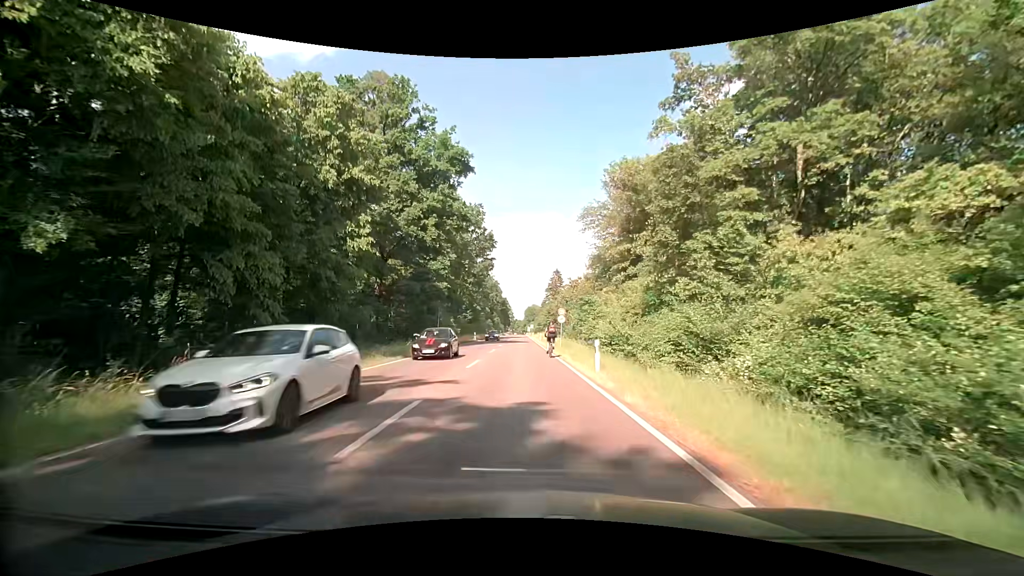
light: Day
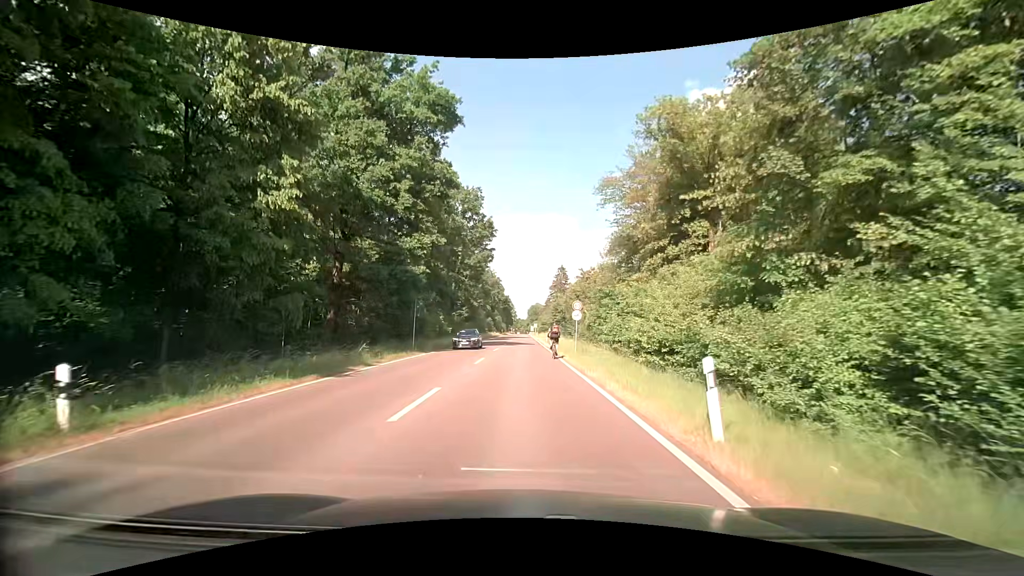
(0.0, +10.1) m; 0°
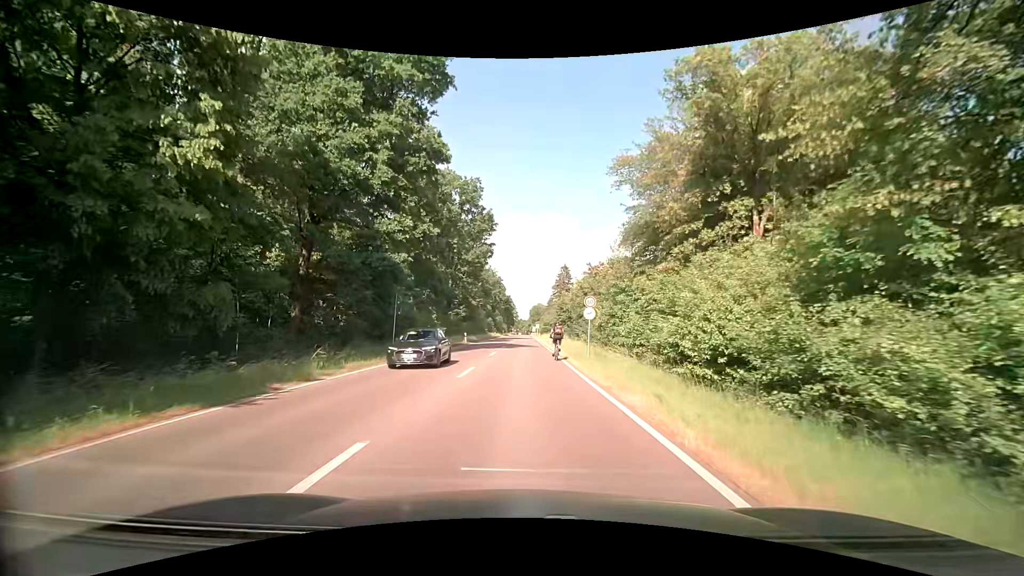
(-0.1, +5.4) m; -1°
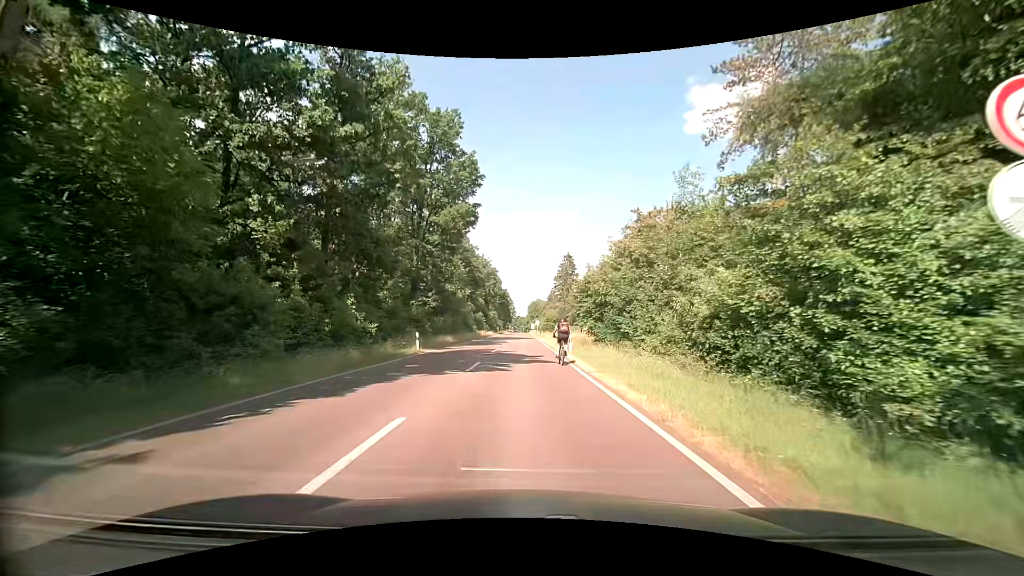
(-0.1, +22.8) m; 0°
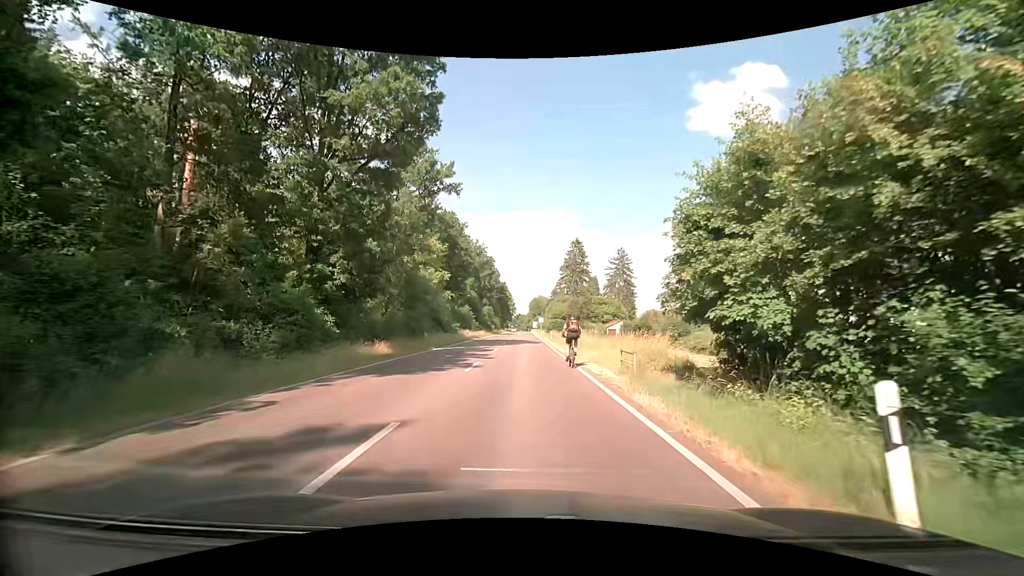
(0.0, +24.6) m; 0°
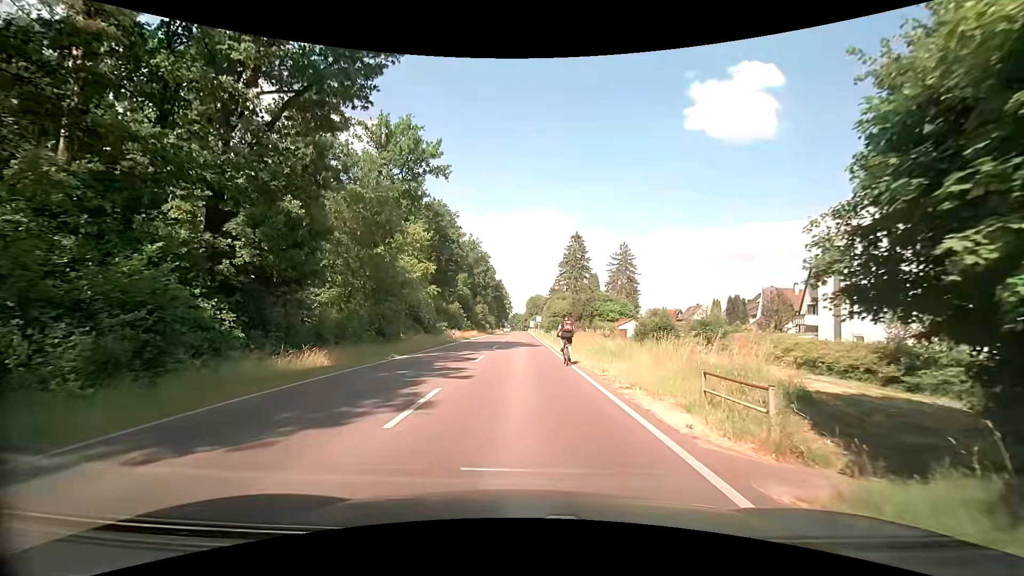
(0.0, +8.1) m; +1°
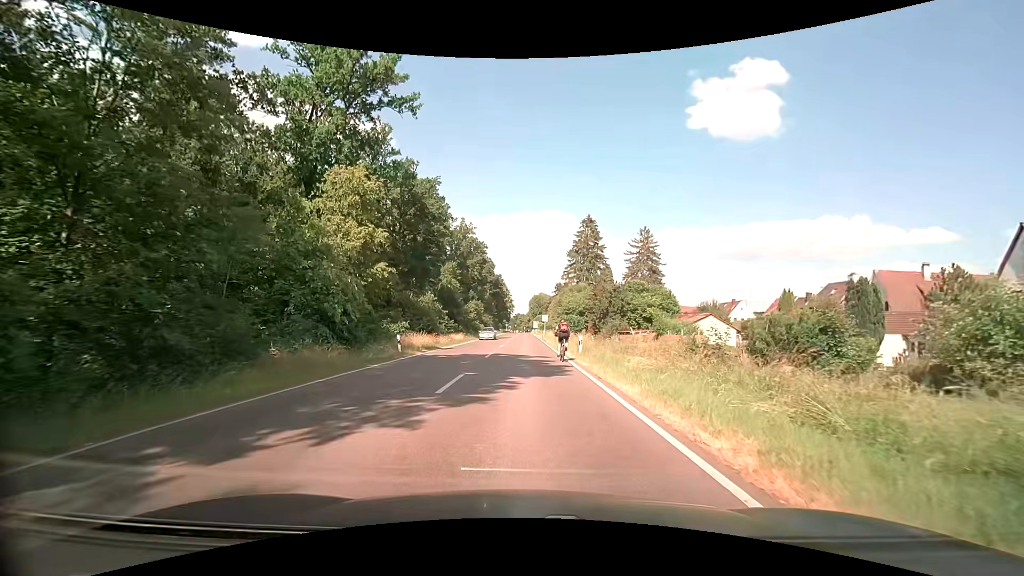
(-0.3, +20.9) m; 0°
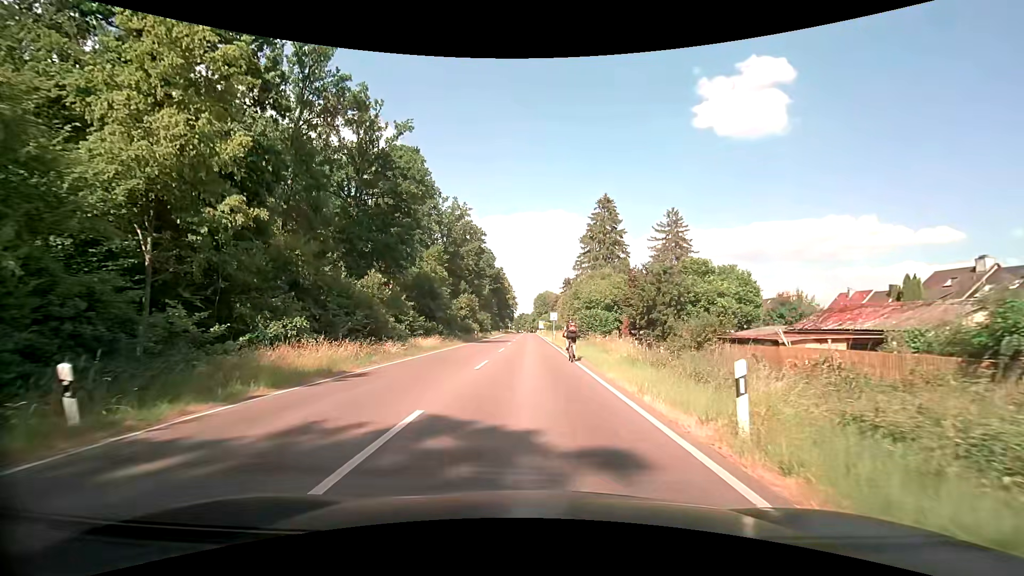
(-0.1, +18.2) m; -1°
(0, +10) (0, +20) (0, +30) (+1, +40) (+1, +50) (+1, +60) (+1, +70) (+1, +80) (+1, +90) (+1, +100) m
